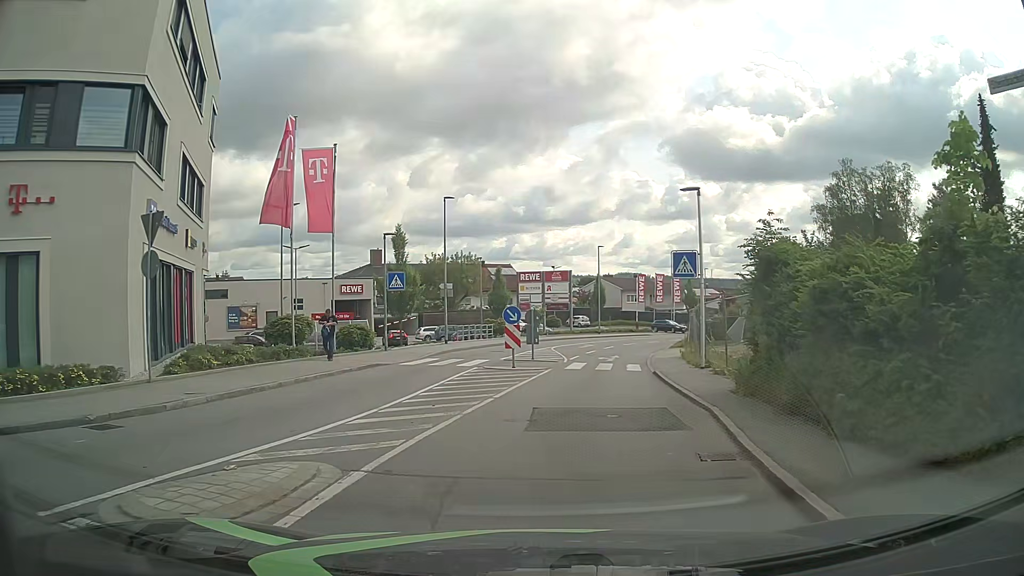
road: tertiary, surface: asphalt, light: Day
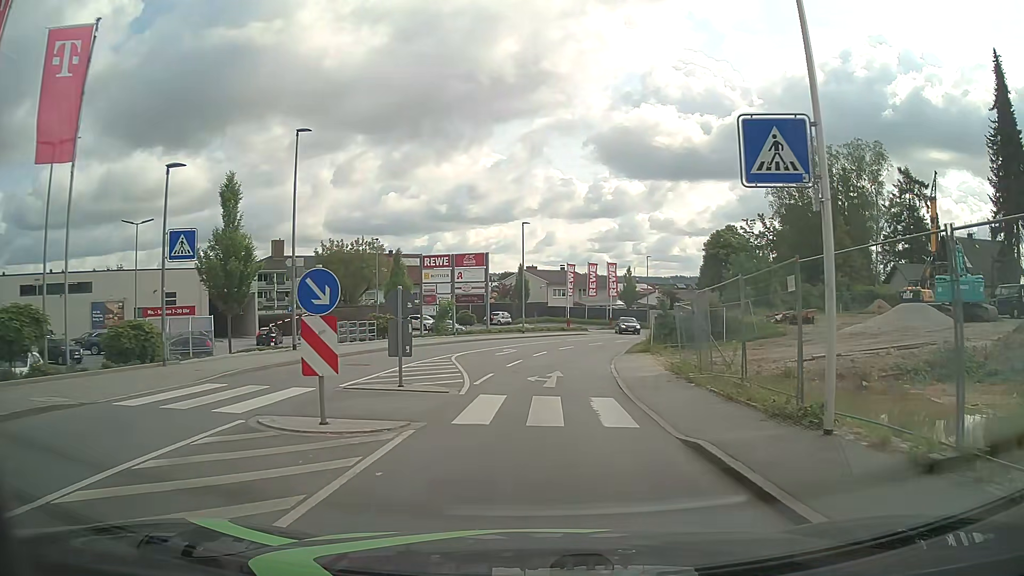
(+1.1, +13.3) m; +8°
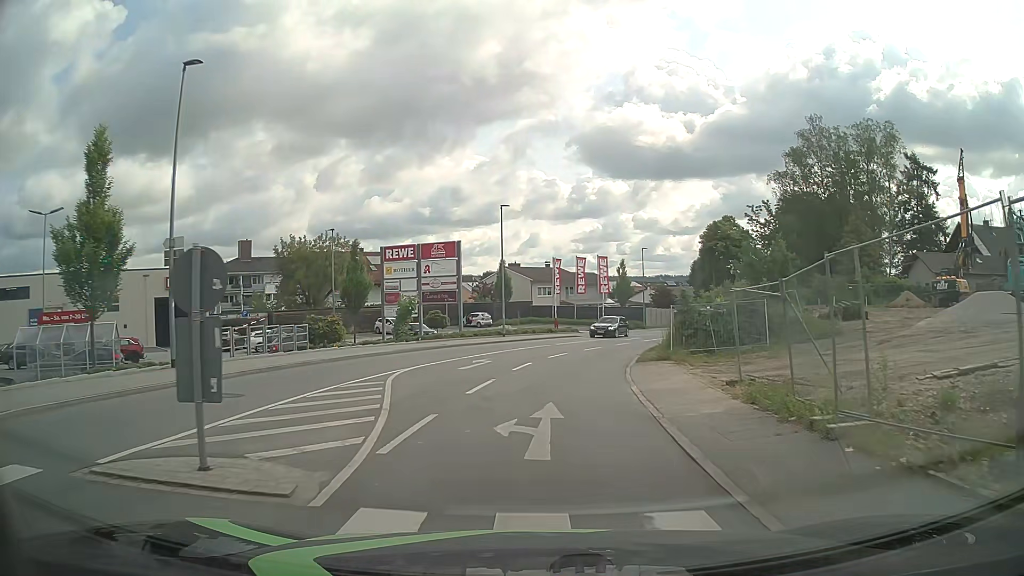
(0.0, +8.1) m; 0°
(0, +10) (+1, +20) (+3, +30) (+7, +39) (+11, +48) (+15, +57) (+20, +66) (+24, +75) (+29, +84) (+33, +93) m
